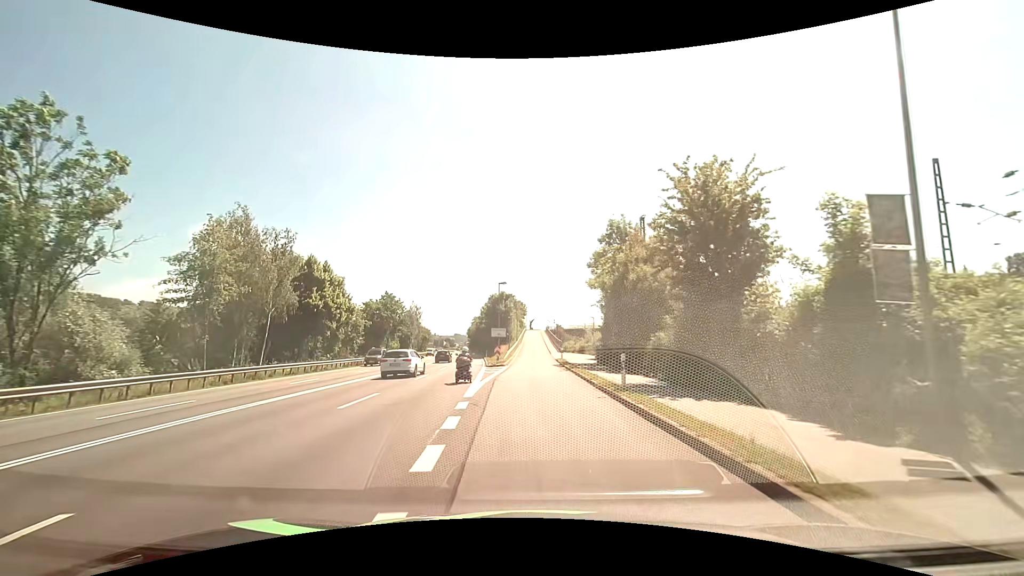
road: unclassified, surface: asphalt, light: Day
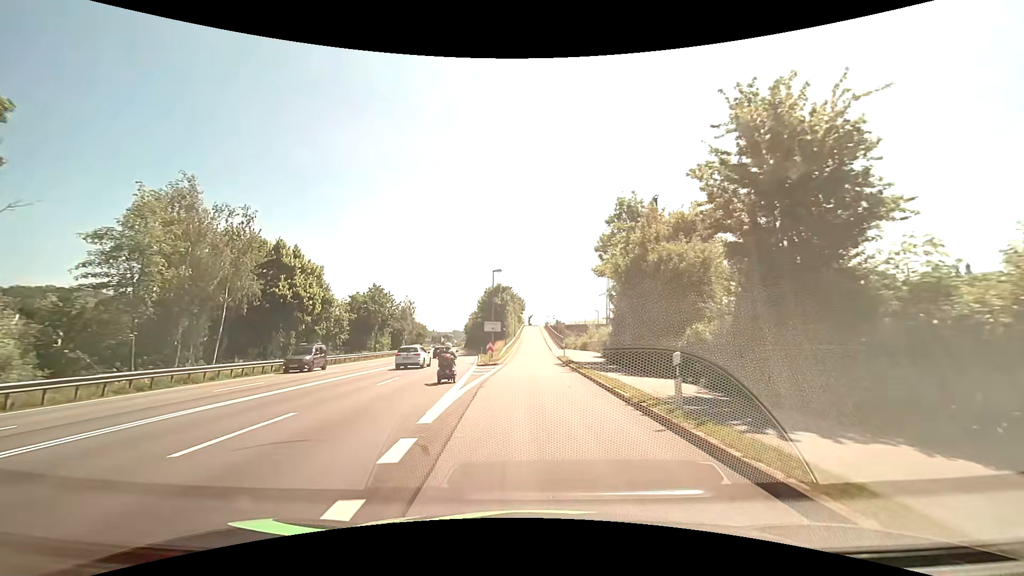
(0.0, +5.9) m; 0°
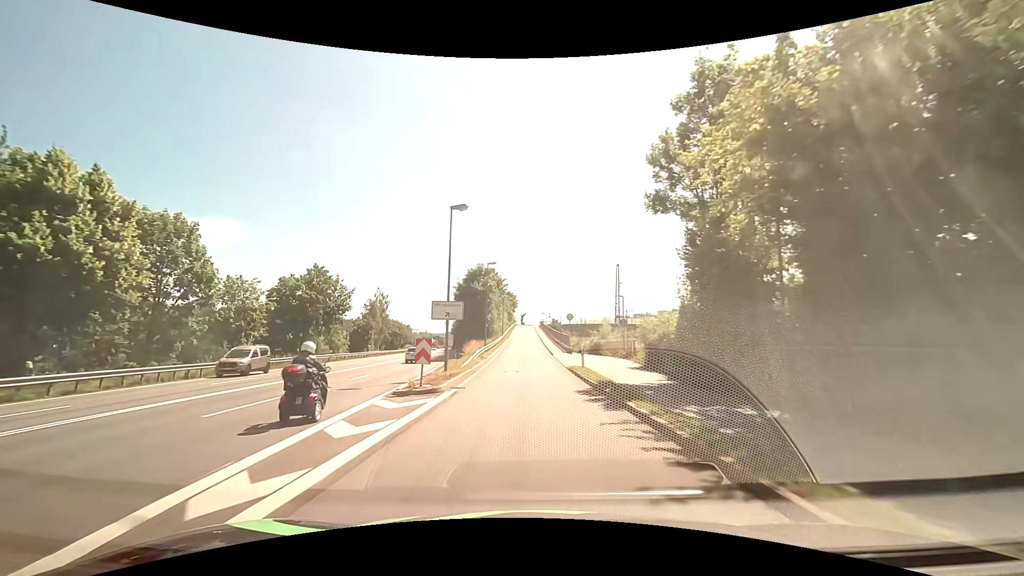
(+0.1, +20.2) m; +1°
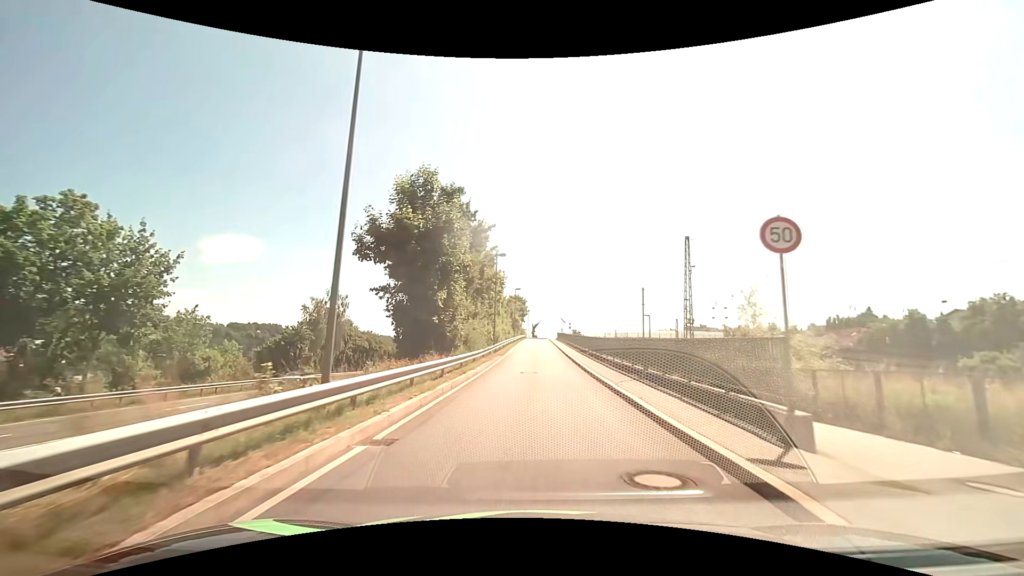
(-0.3, +34.7) m; -1°
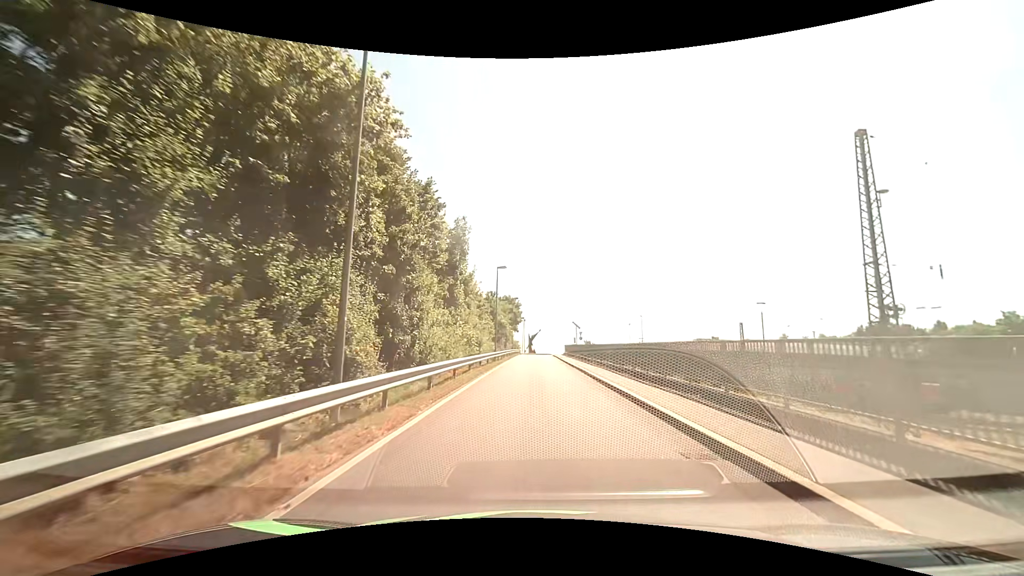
(+0.2, +31.1) m; 0°
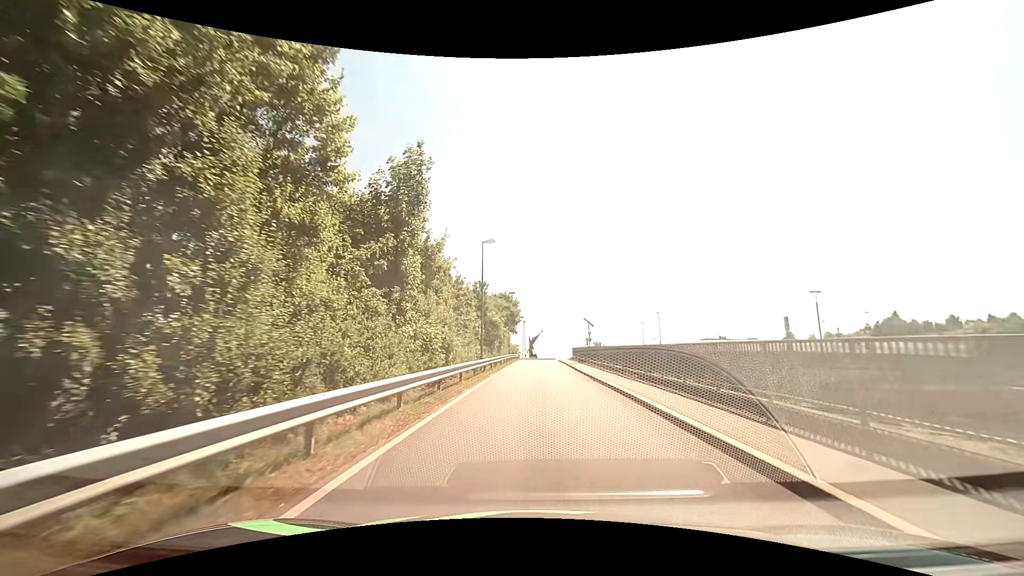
(+0.1, +11.5) m; 0°
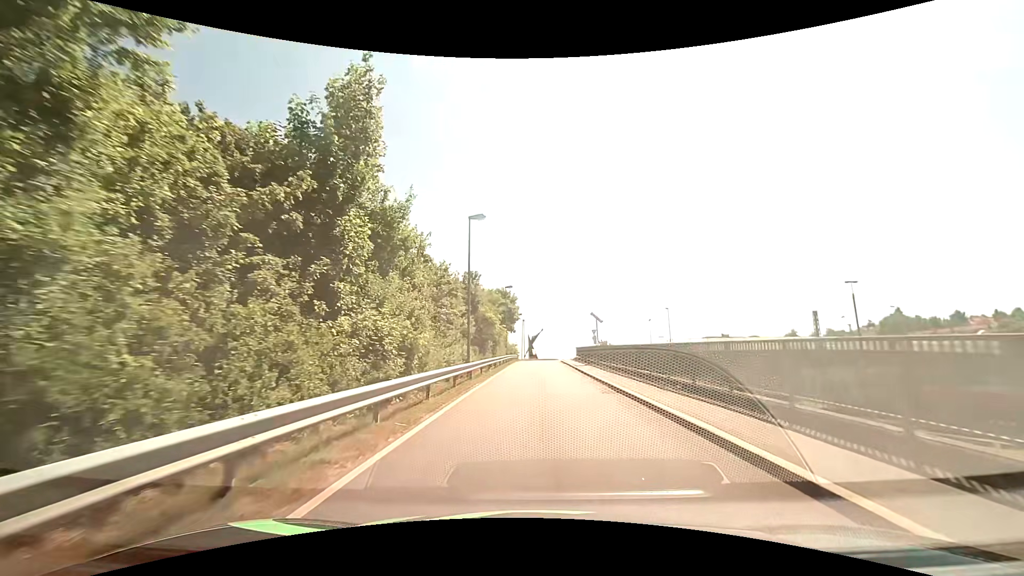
(0.0, +5.6) m; +1°
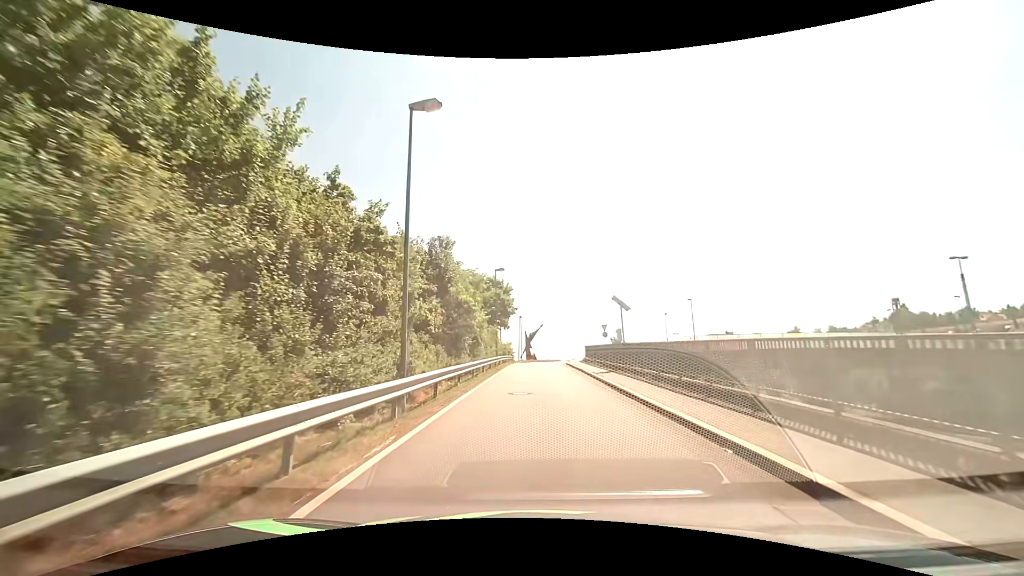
(-0.1, +11.1) m; 0°
(0, +10) (0, +20) (0, +30) (+1, +40) (+2, +50) (+6, +59) (+15, +64) (+25, +64) (+35, +64) (+45, +64) m
